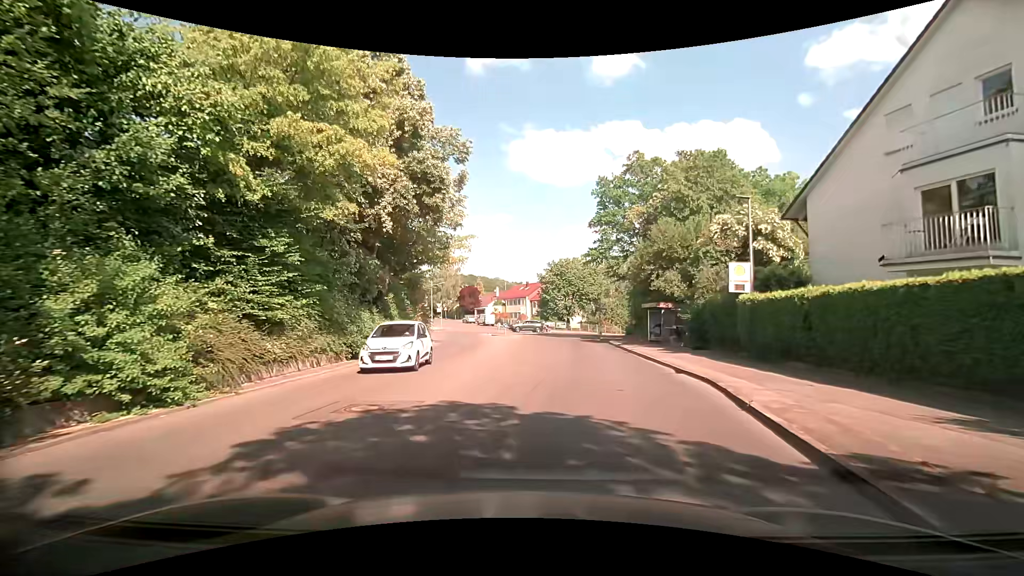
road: residential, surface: asphalt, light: Day
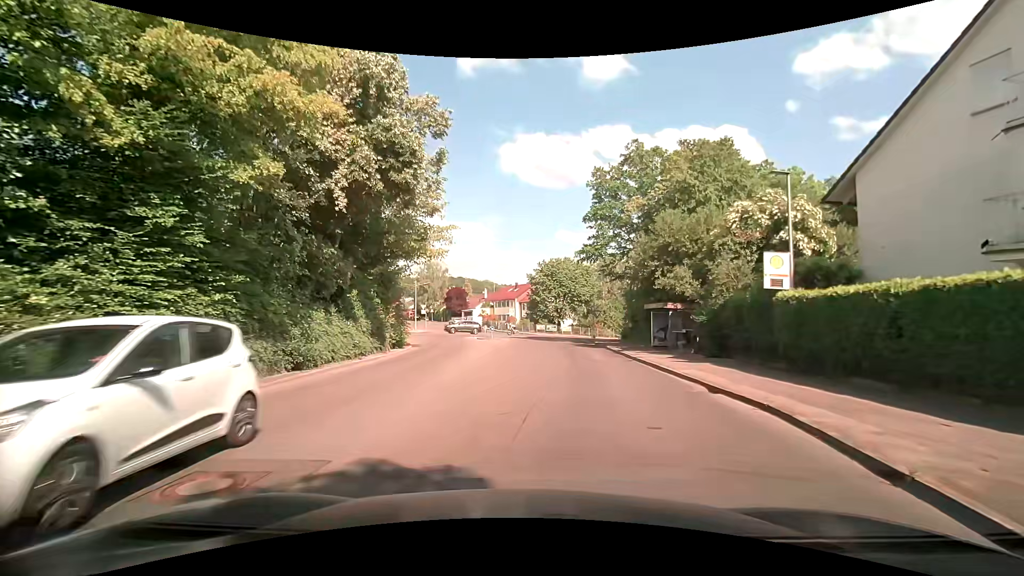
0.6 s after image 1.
(0.0, +3.6) m; 0°
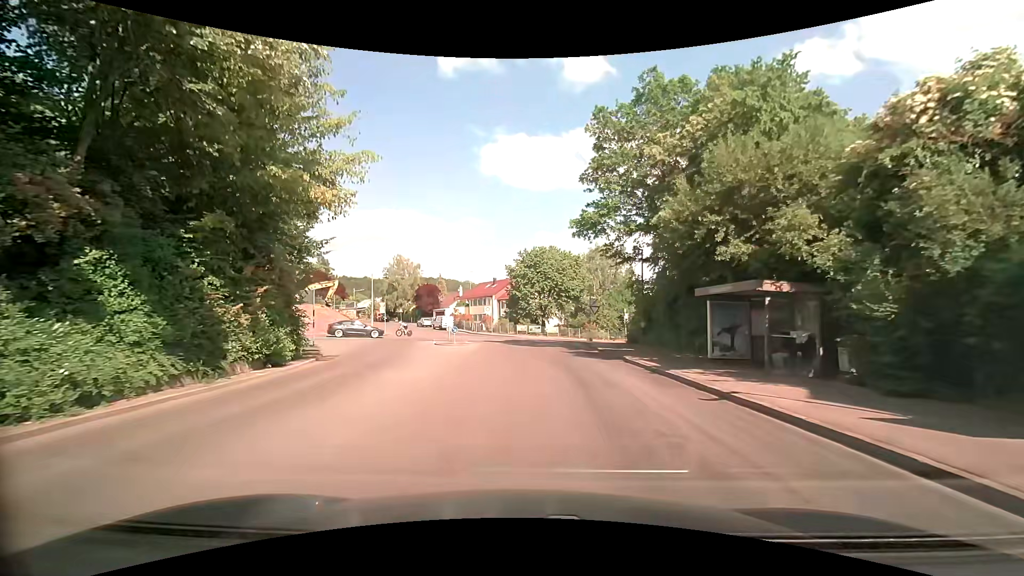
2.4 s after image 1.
(+0.4, +11.8) m; +4°
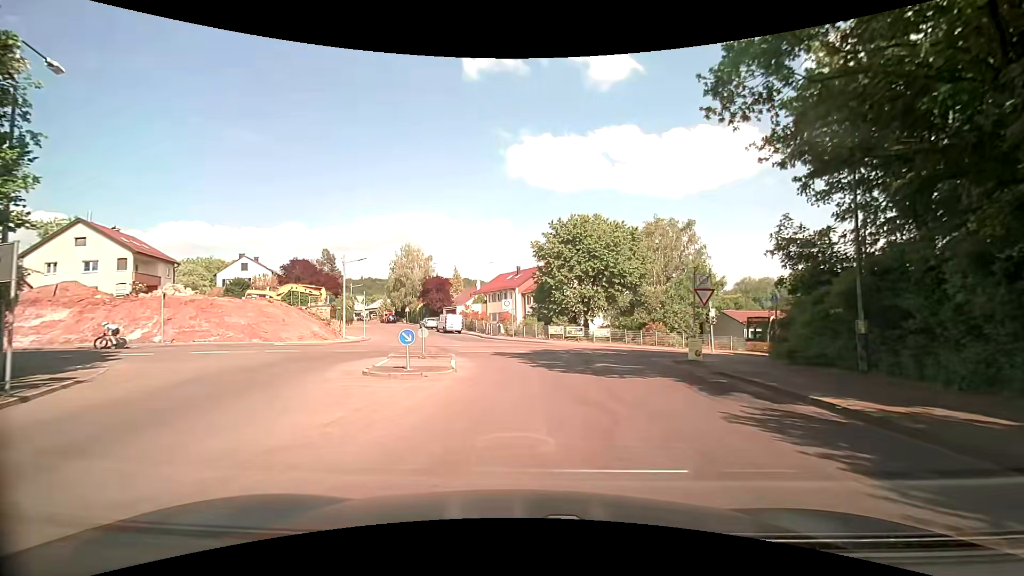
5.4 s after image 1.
(-0.9, +18.5) m; -4°
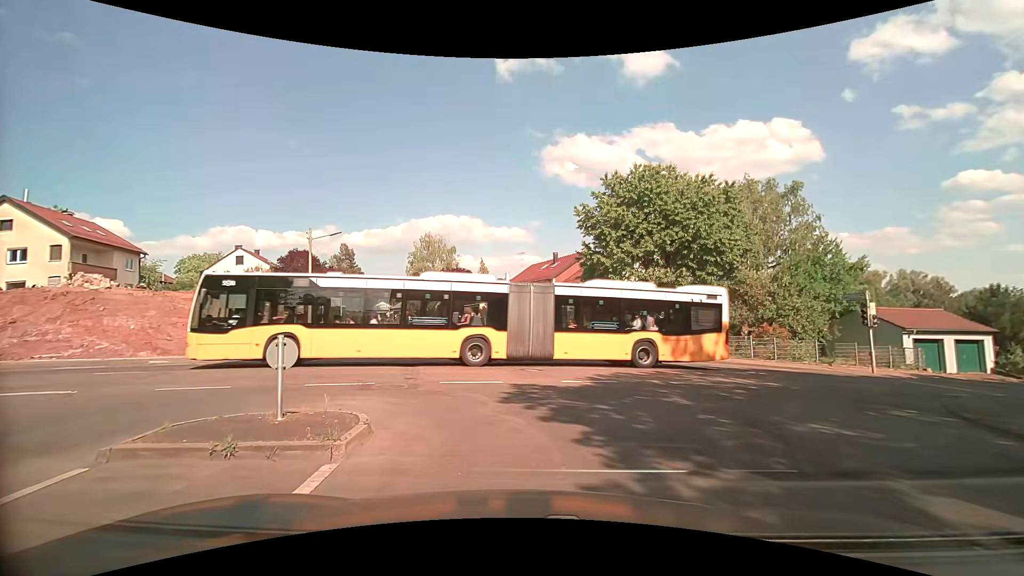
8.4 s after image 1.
(-0.3, +13.5) m; -4°
